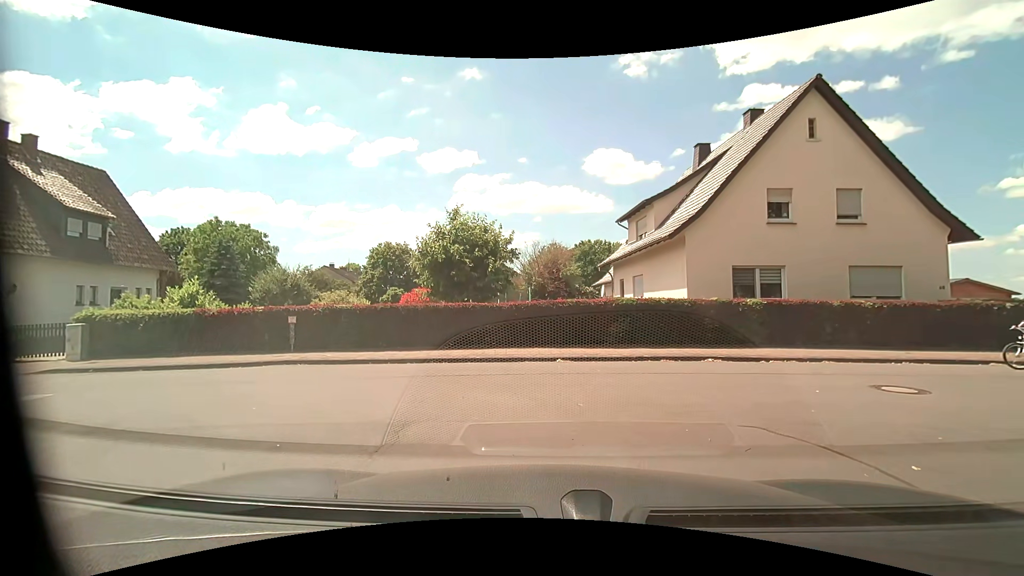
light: Day
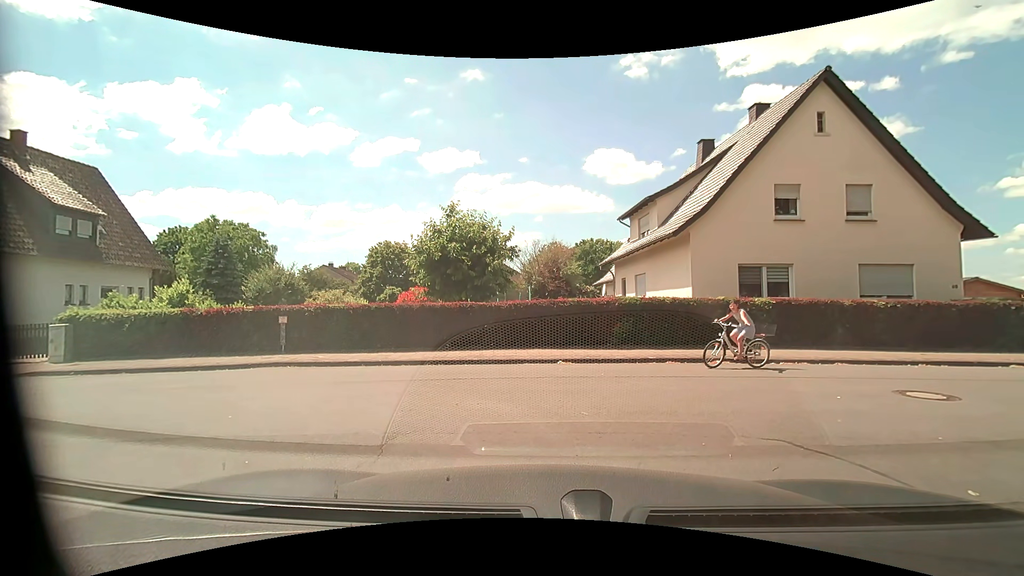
(0.0, +0.6) m; 0°
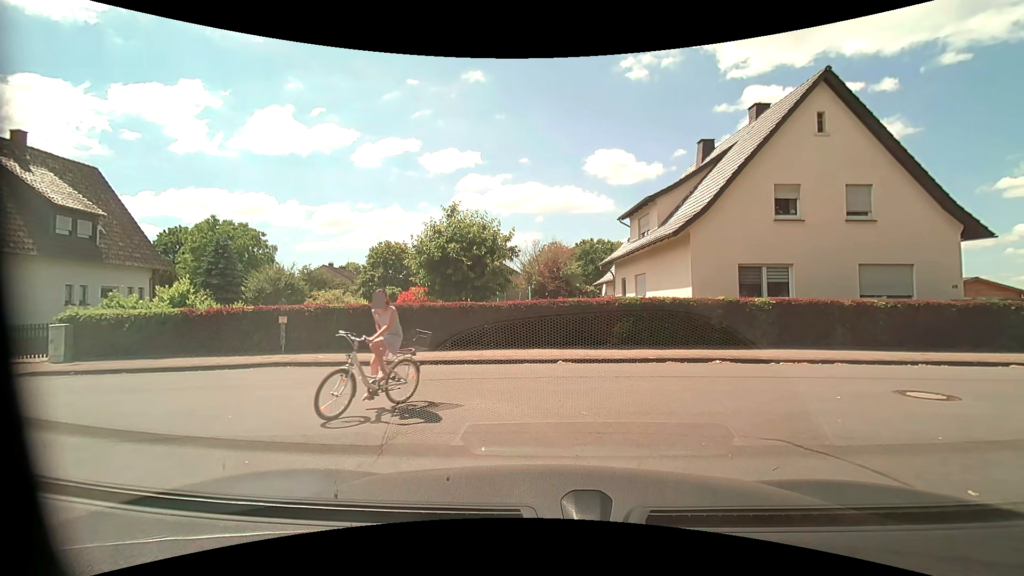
(0.0, 0.0) m; 0°
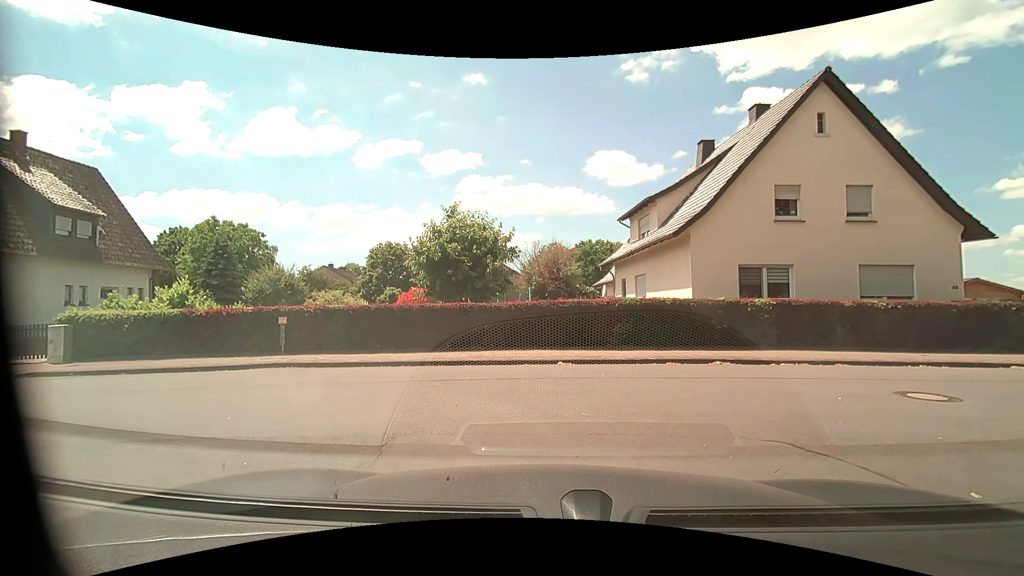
(0.0, 0.0) m; 0°
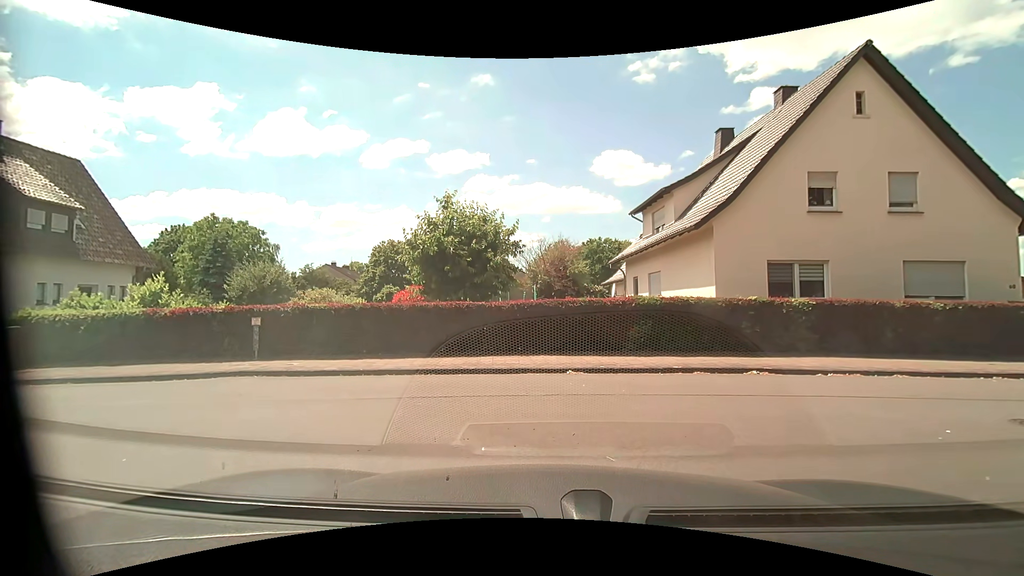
(0.0, +1.7) m; 0°
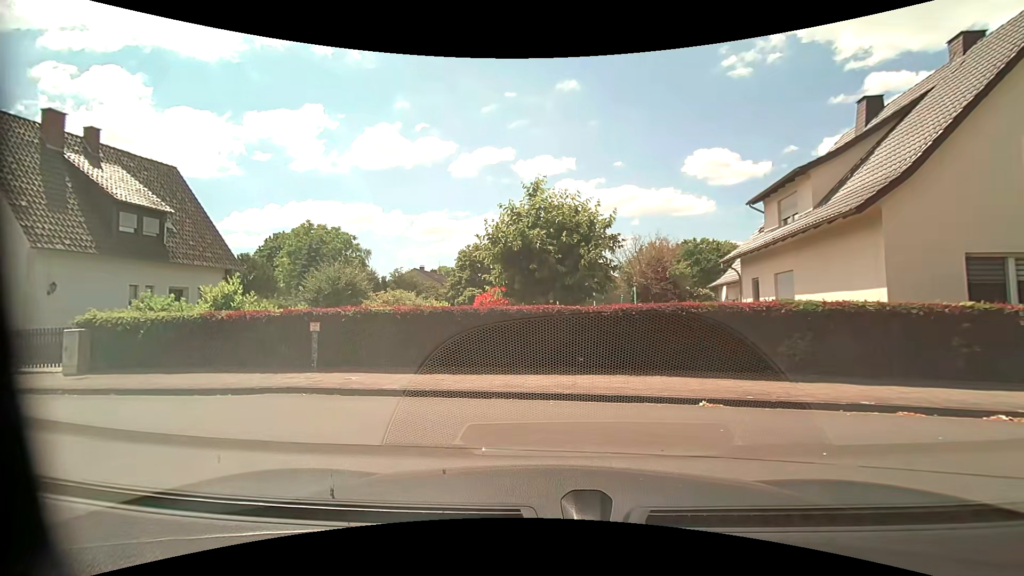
(-0.1, +2.6) m; -8°
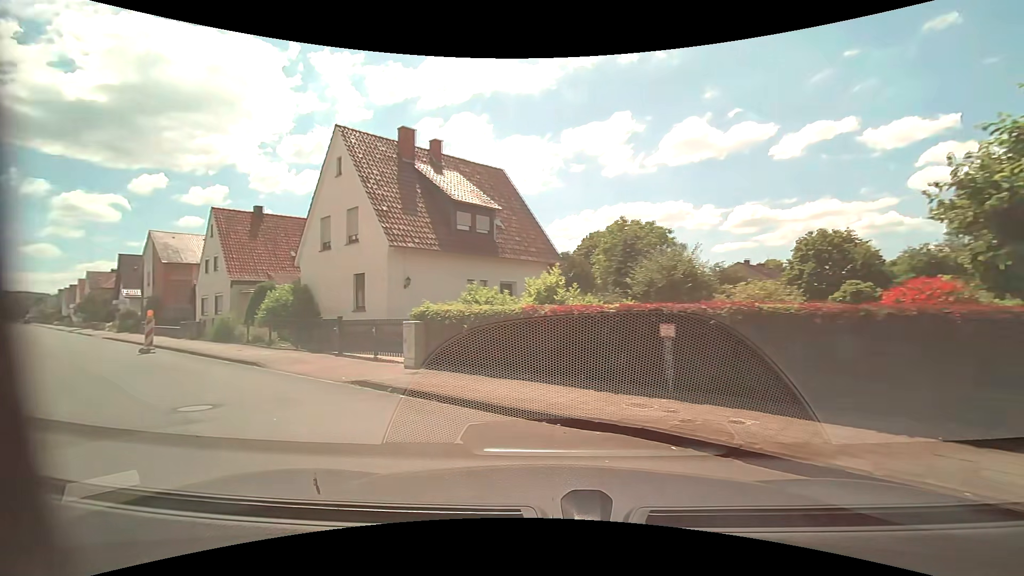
(-1.2, +4.0) m; -34°
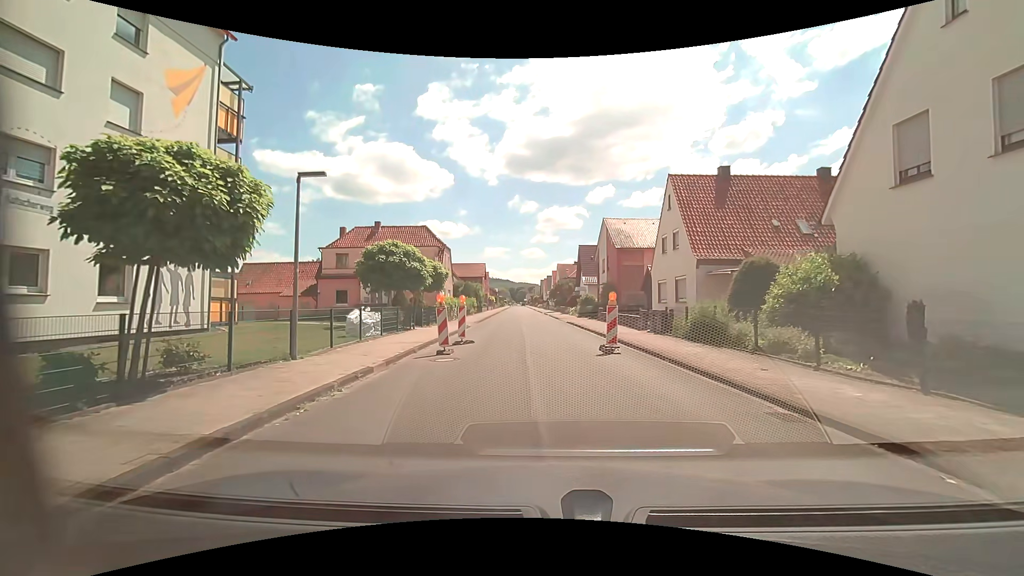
(-5.9, +8.3) m; -50°
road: residential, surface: asphalt
(0, +10) (0, +20) (0, +30) (0, +40) (-1, +50) (-1, +60) (-2, +70) (-2, +80) (-3, +90) (-3, +100) m
